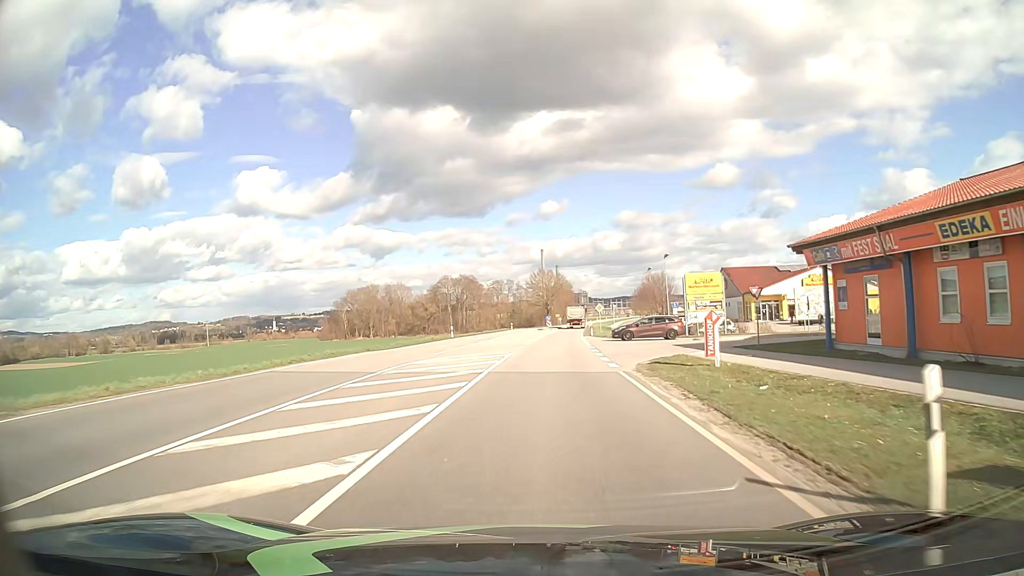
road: primary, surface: asphalt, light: Day
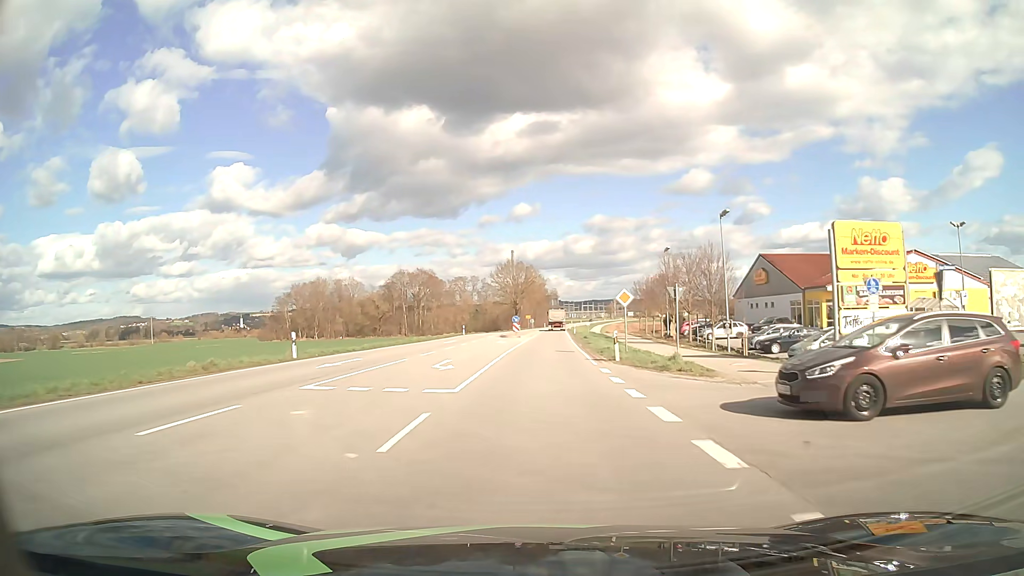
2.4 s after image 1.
(+0.8, +32.0) m; +3°
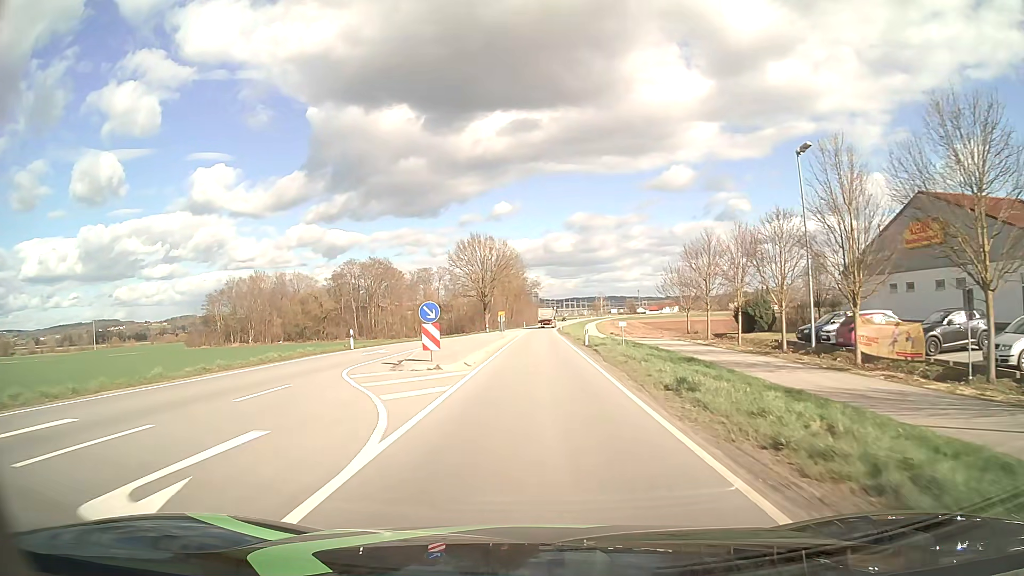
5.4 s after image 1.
(+0.8, +39.7) m; +2°
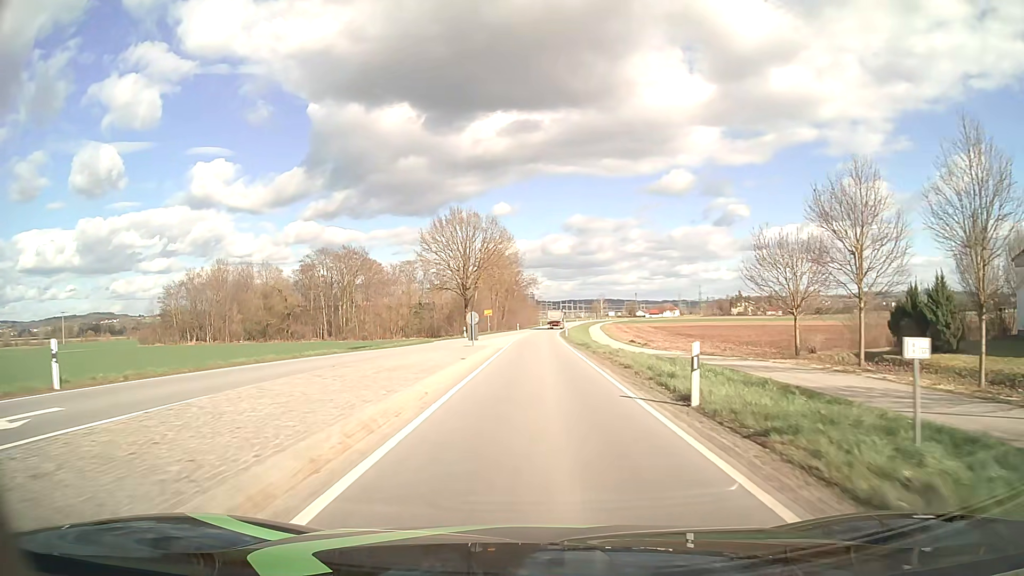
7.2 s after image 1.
(0.0, +23.7) m; 0°
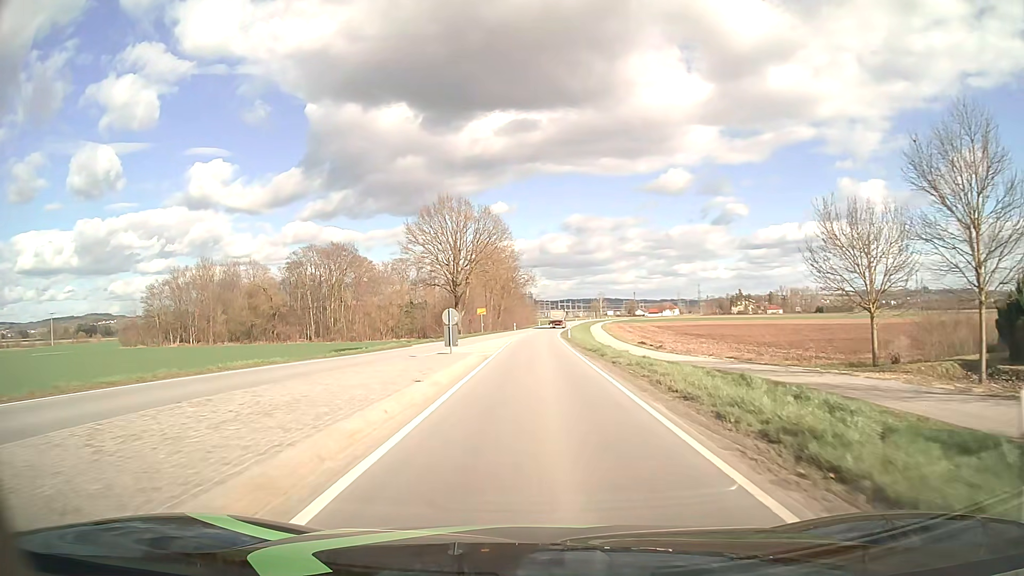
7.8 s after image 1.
(0.0, +7.9) m; 0°
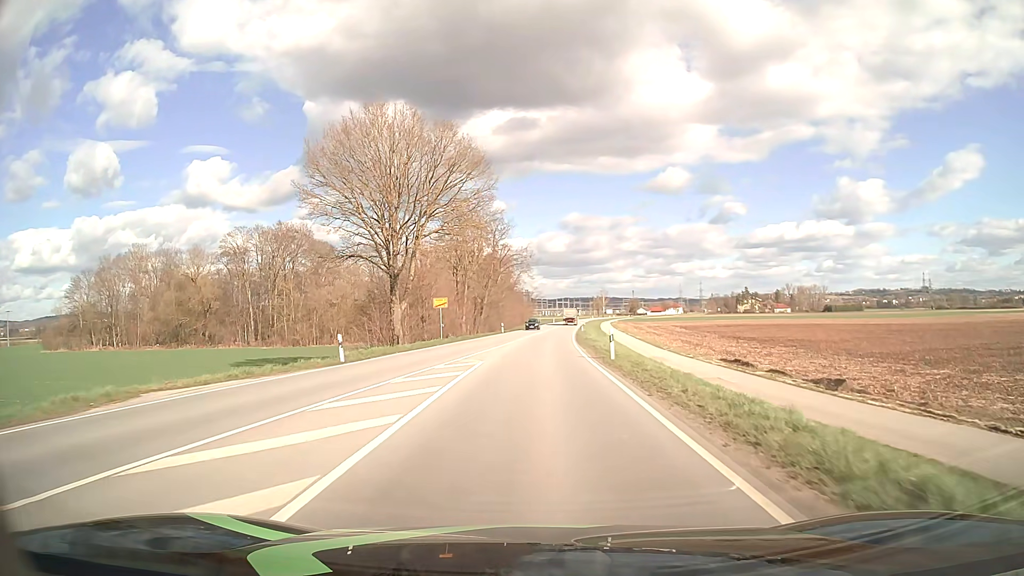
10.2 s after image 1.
(0.0, +31.7) m; 0°
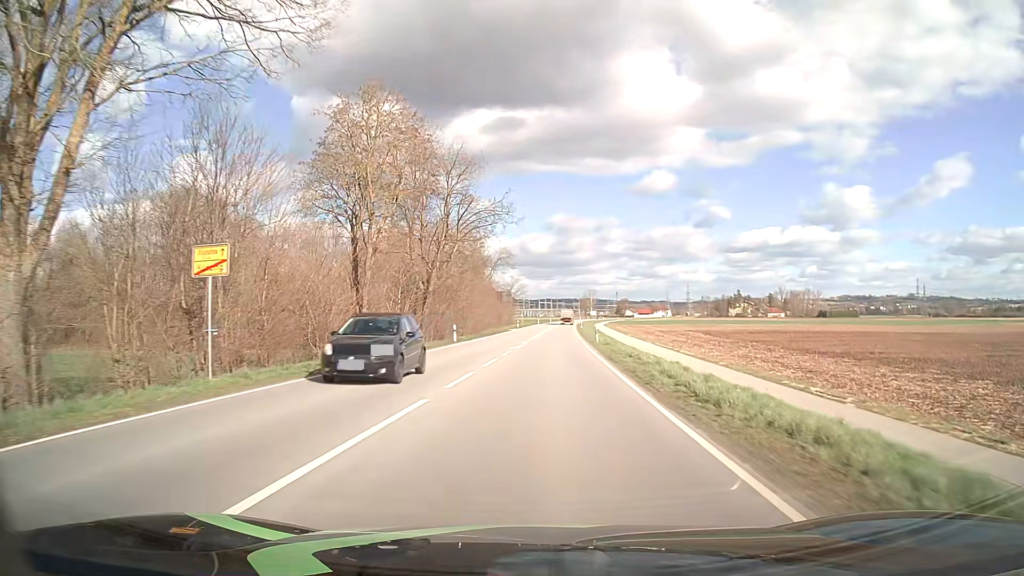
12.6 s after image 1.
(+0.1, +31.8) m; +1°
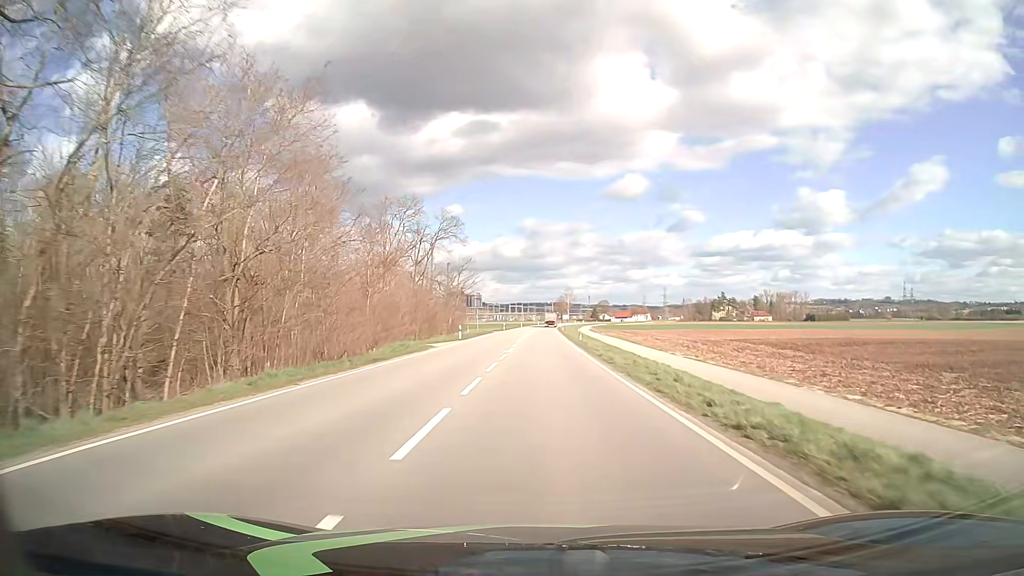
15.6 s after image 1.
(+1.1, +43.0) m; +3°
(0, +10) (0, +20) (0, +30) (0, +40) (+1, +50) (+1, +60) (+1, +70) (+1, +80) (+1, +90) (+2, +100) m
